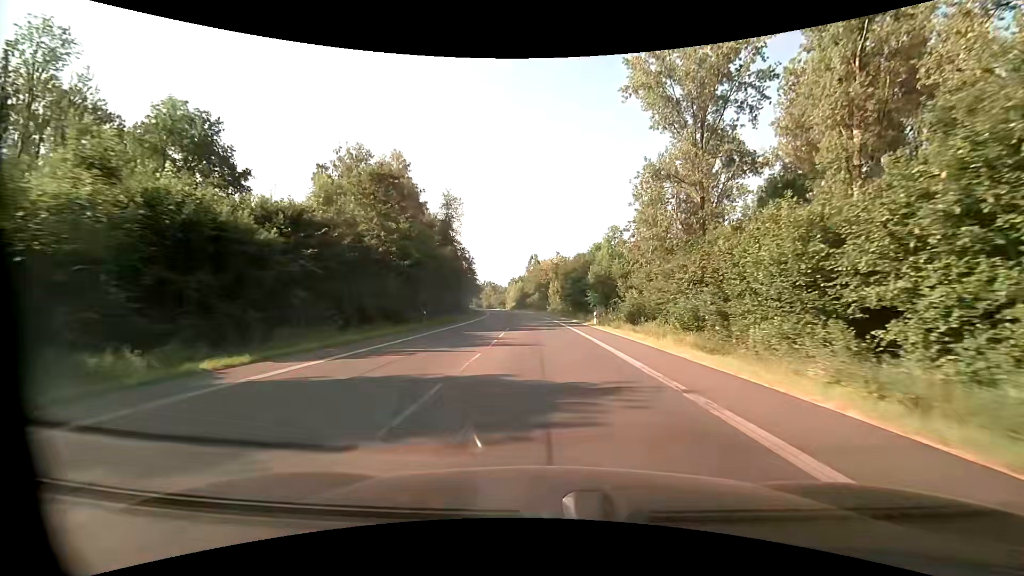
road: primary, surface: asphalt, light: Day
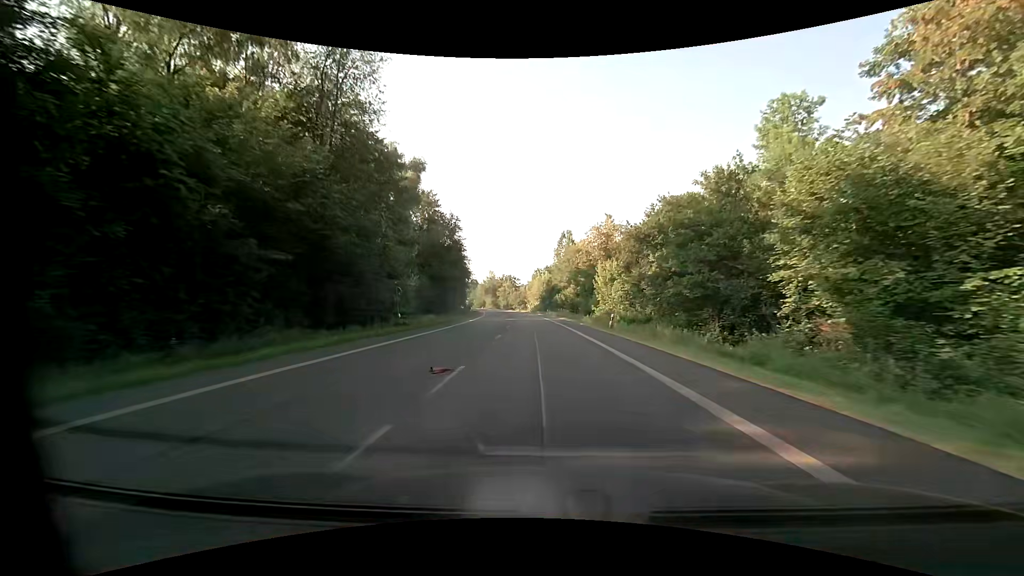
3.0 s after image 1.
(-1.6, +56.4) m; -3°
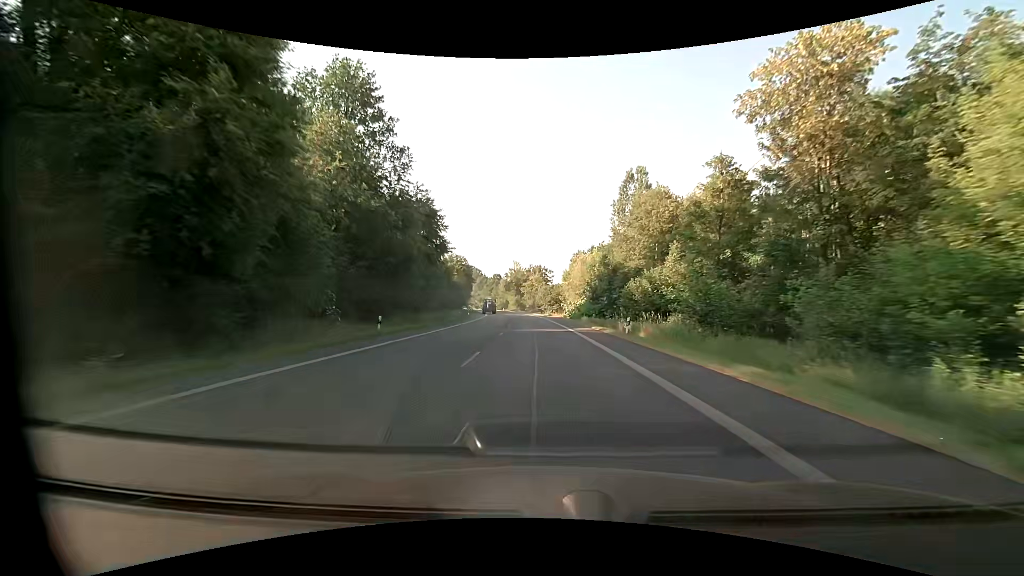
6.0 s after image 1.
(-1.8, +56.3) m; -4°
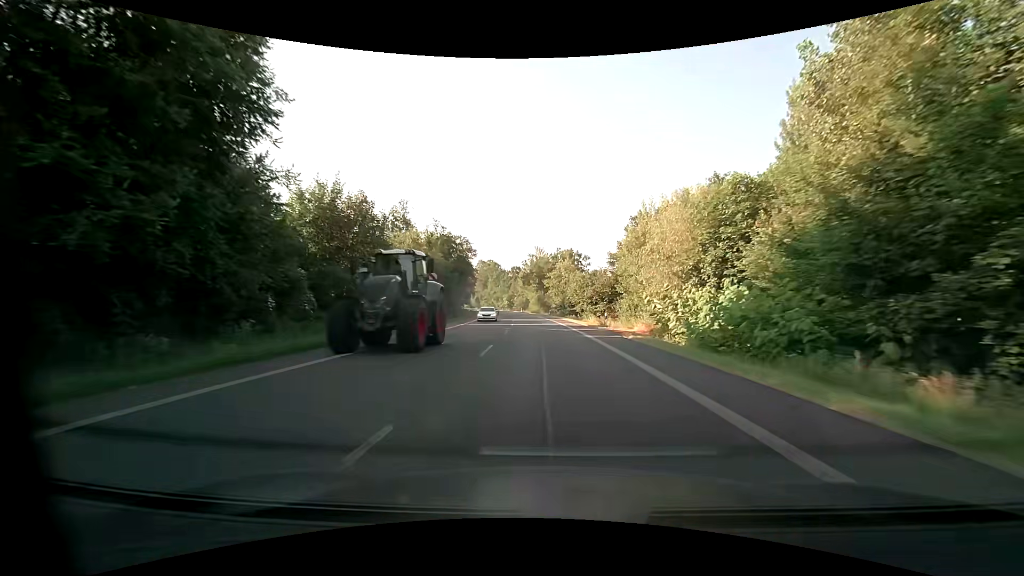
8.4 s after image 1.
(-1.3, +45.0) m; -3°
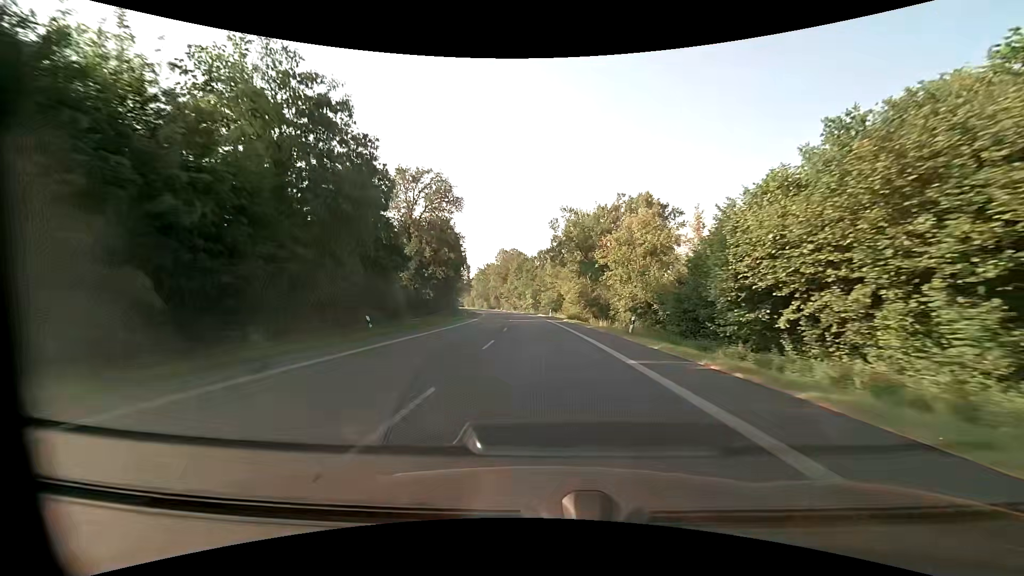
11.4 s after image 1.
(-2.0, +56.3) m; -4°
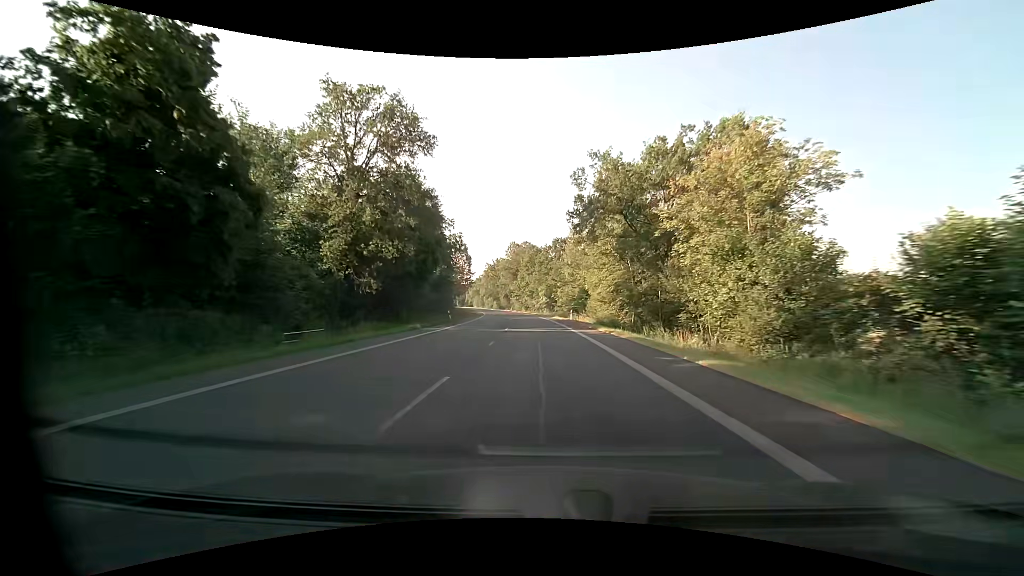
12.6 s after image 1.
(-0.3, +22.5) m; -2°
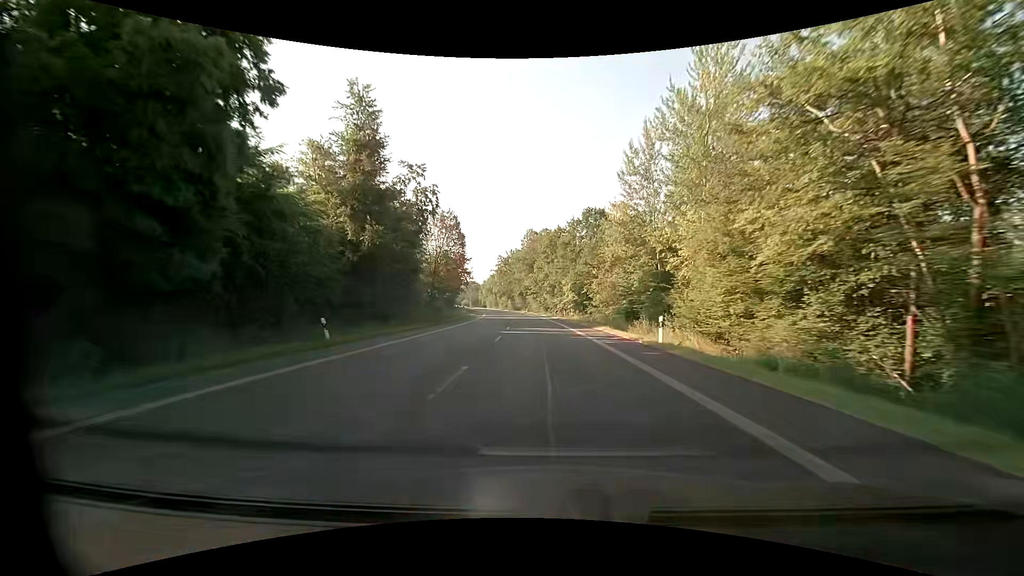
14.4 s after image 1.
(-0.8, +33.7) m; -2°
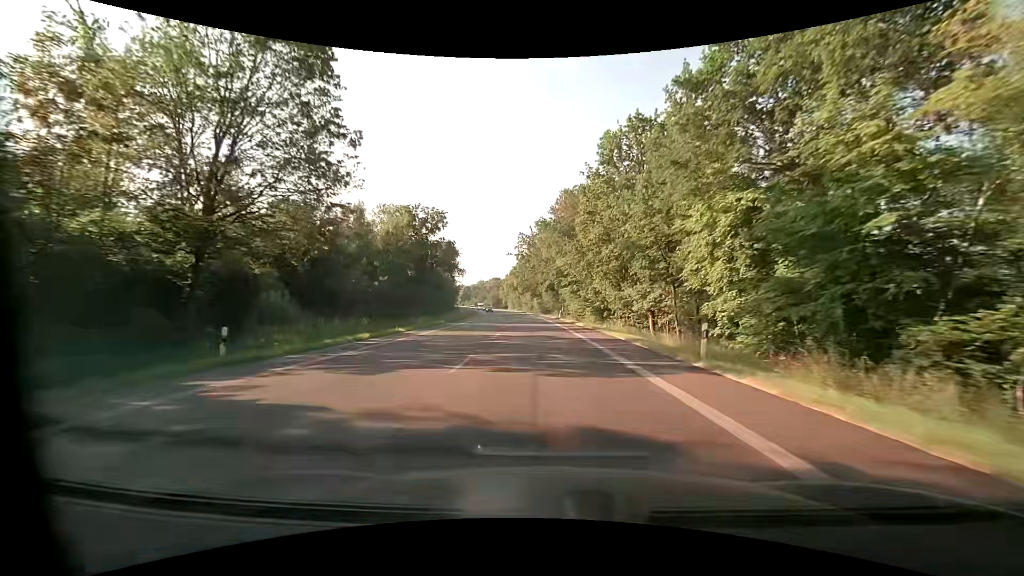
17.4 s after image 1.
(-2.0, +56.3) m; -4°
(0, +10) (0, +20) (-1, +30) (-1, +40) (-2, +50) (-2, +60) (-3, +70) (-4, +80) (-5, +90) (-6, +100) m
